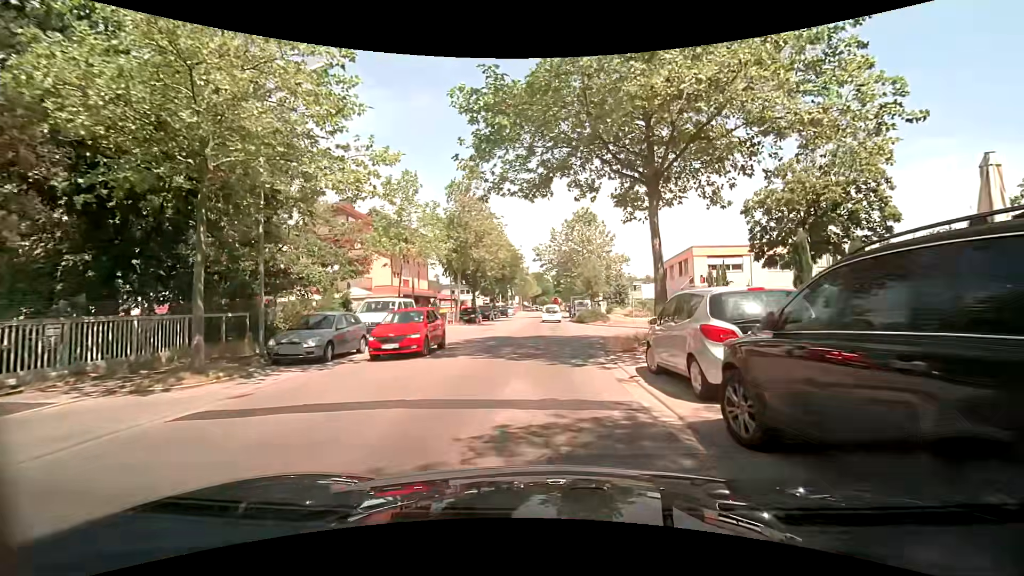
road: unclassified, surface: asphalt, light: Day
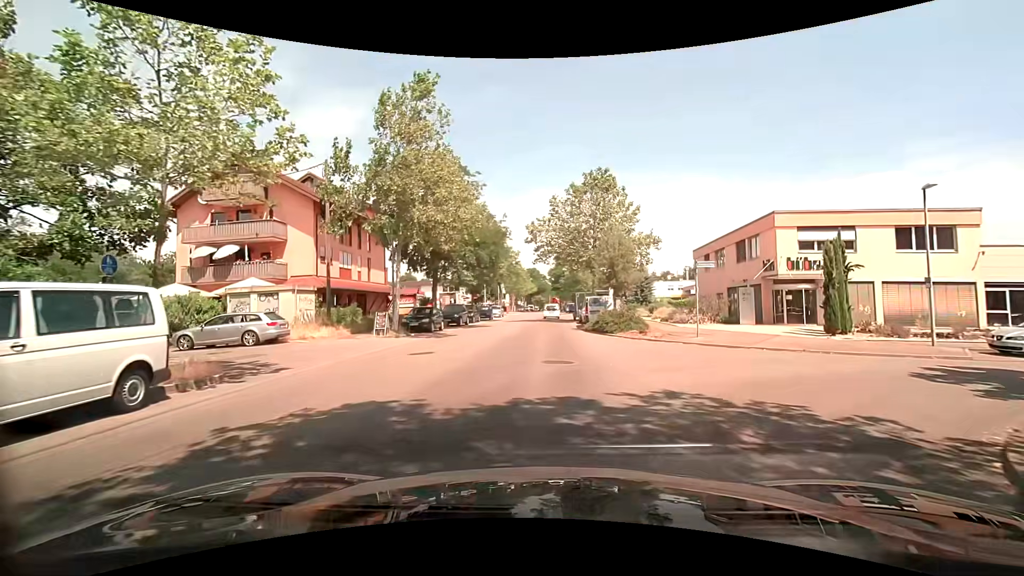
(0.0, +16.3) m; +1°
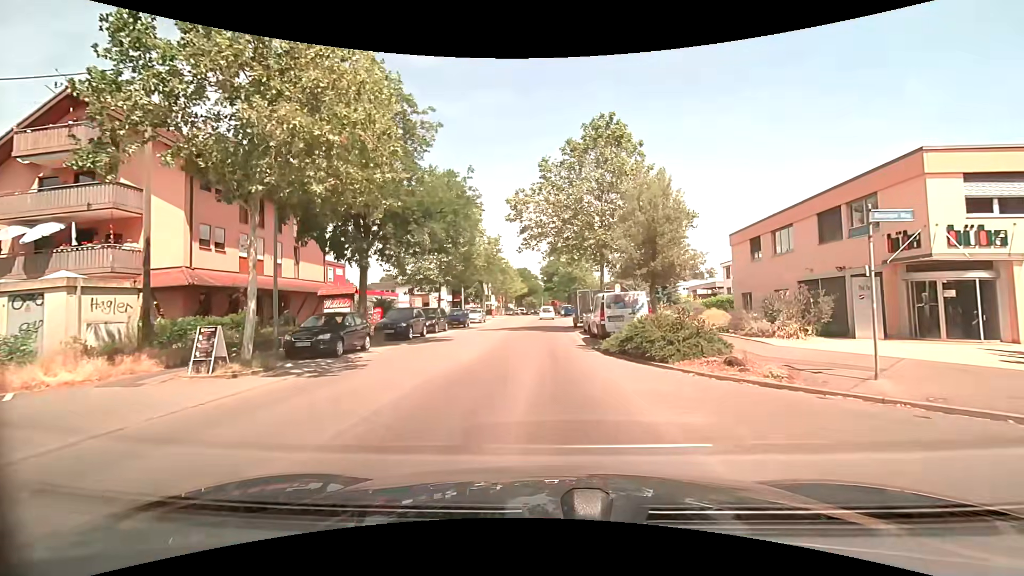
(-0.1, +11.9) m; 0°
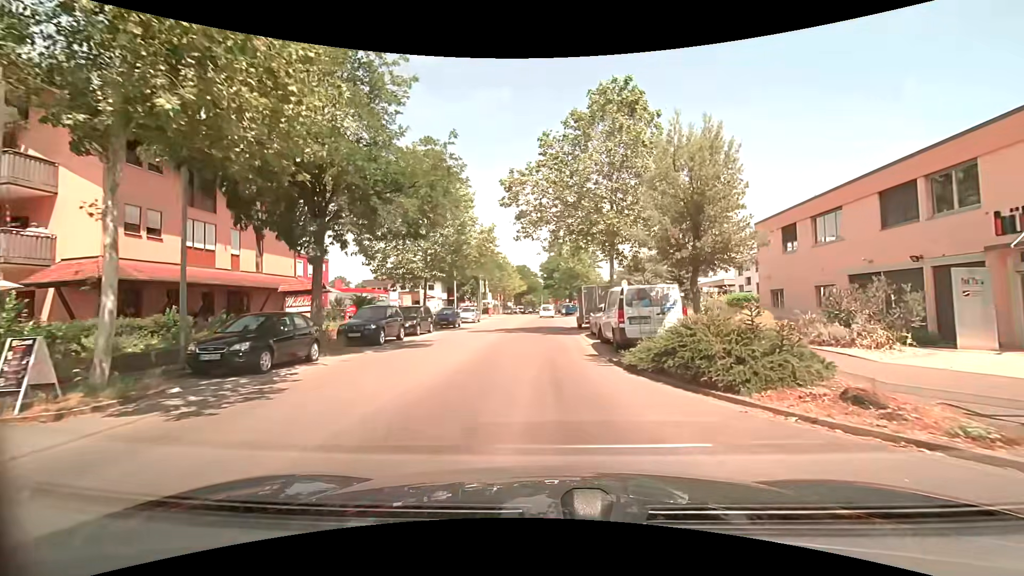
(0.0, +4.5) m; 0°
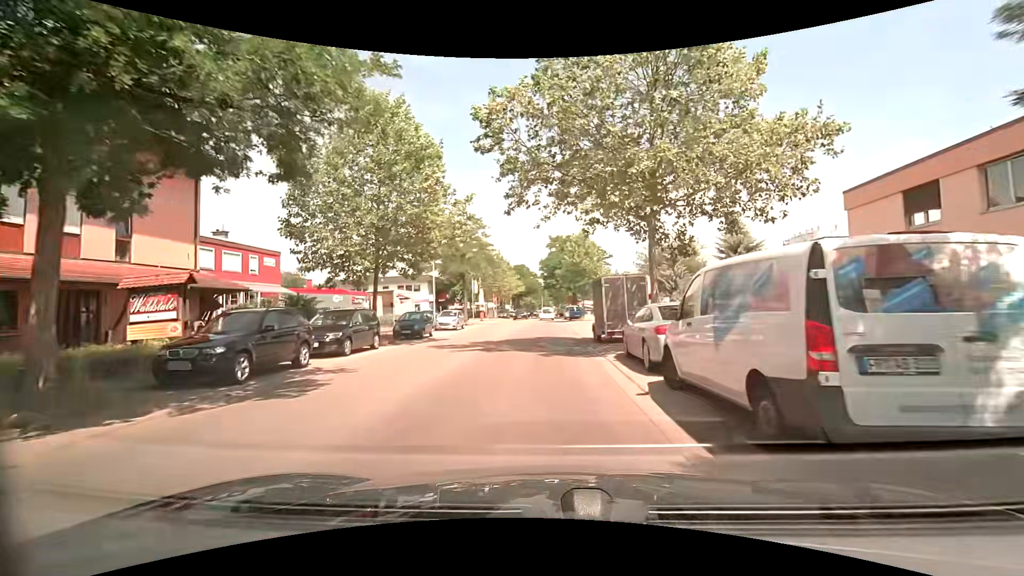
(+0.1, +9.7) m; +1°
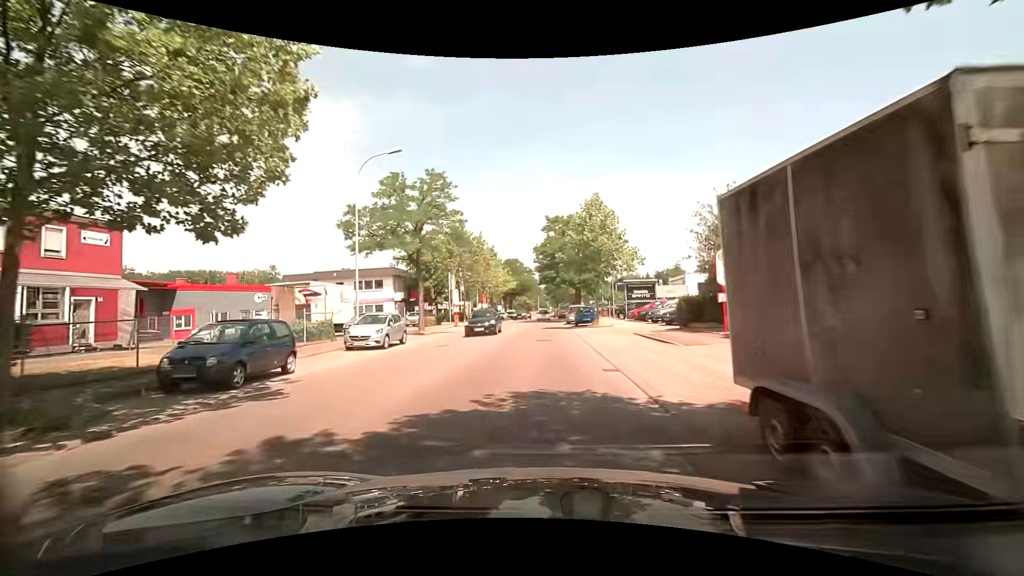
(-0.1, +15.8) m; -1°
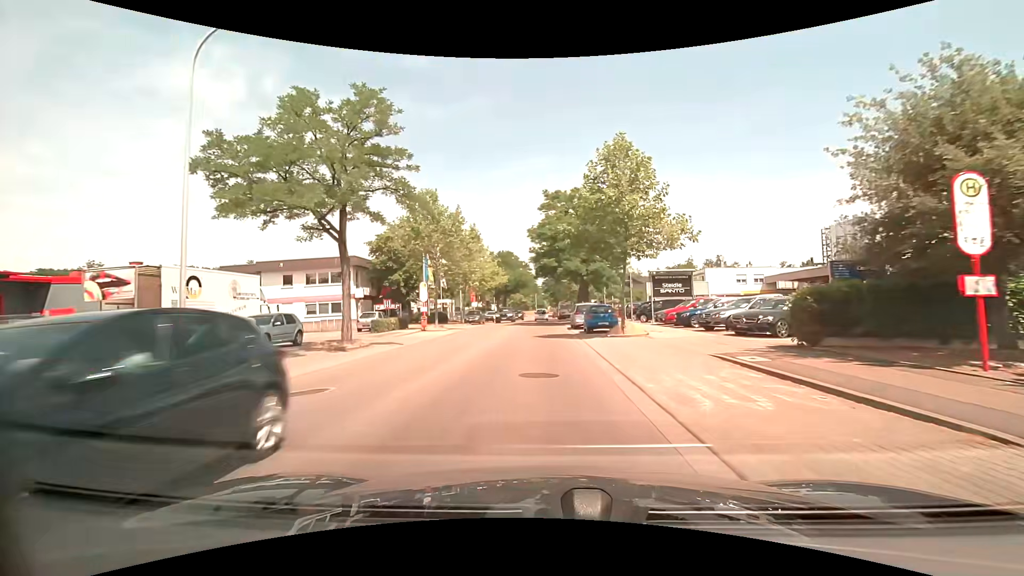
(+0.1, +11.7) m; +1°
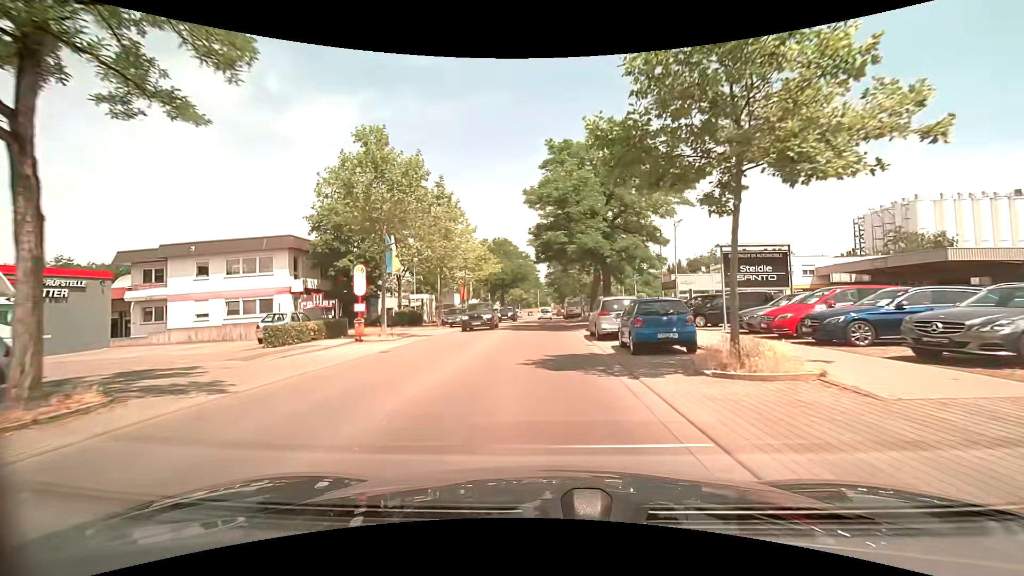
(0.0, +12.6) m; 0°
(0, +10) (0, +20) (0, +30) (0, +40) (0, +50) (0, +60) (0, +70) (0, +80) (0, +90) (0, +100) m
